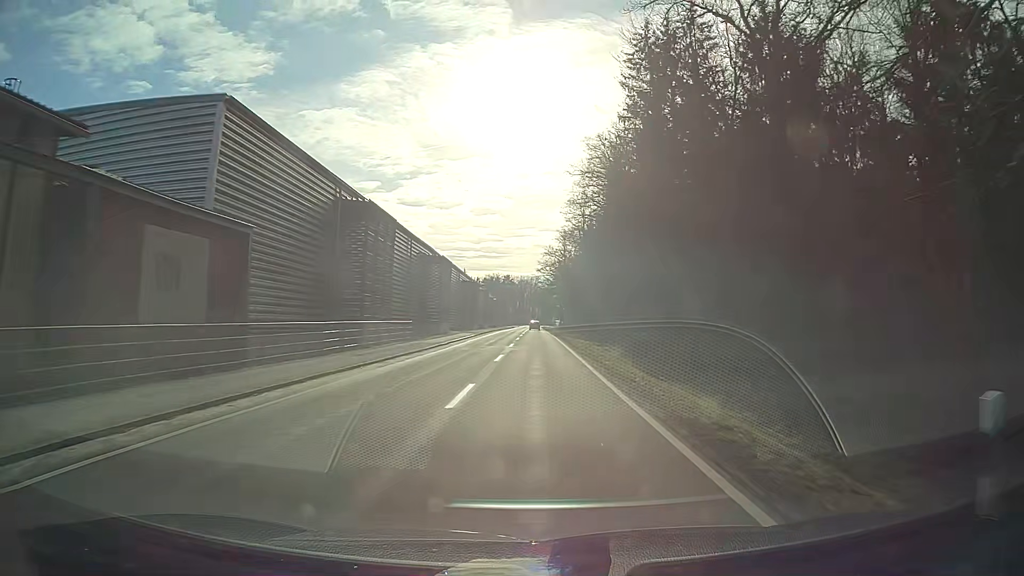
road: tertiary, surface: asphalt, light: Day
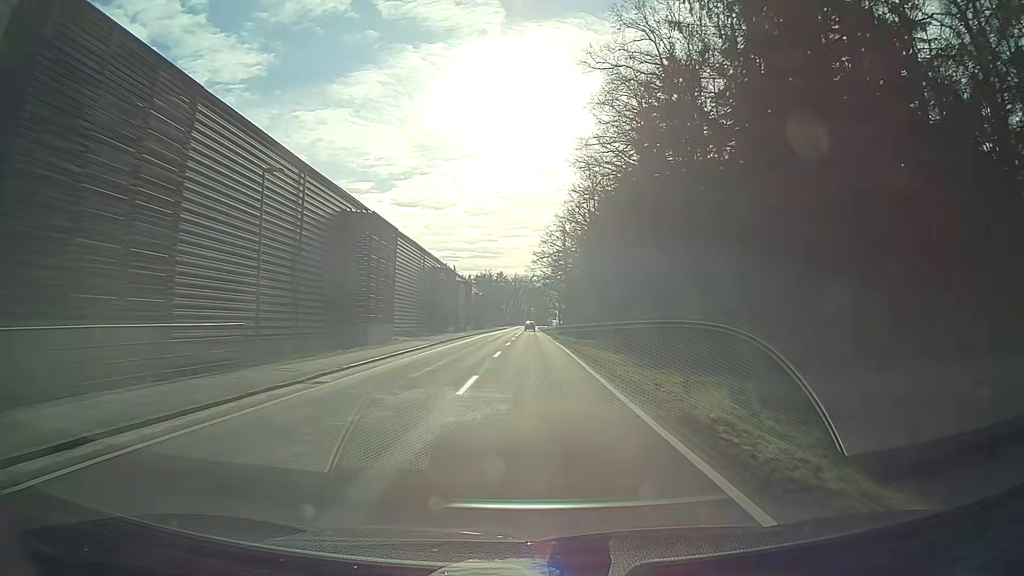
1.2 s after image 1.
(0.0, +22.3) m; 0°
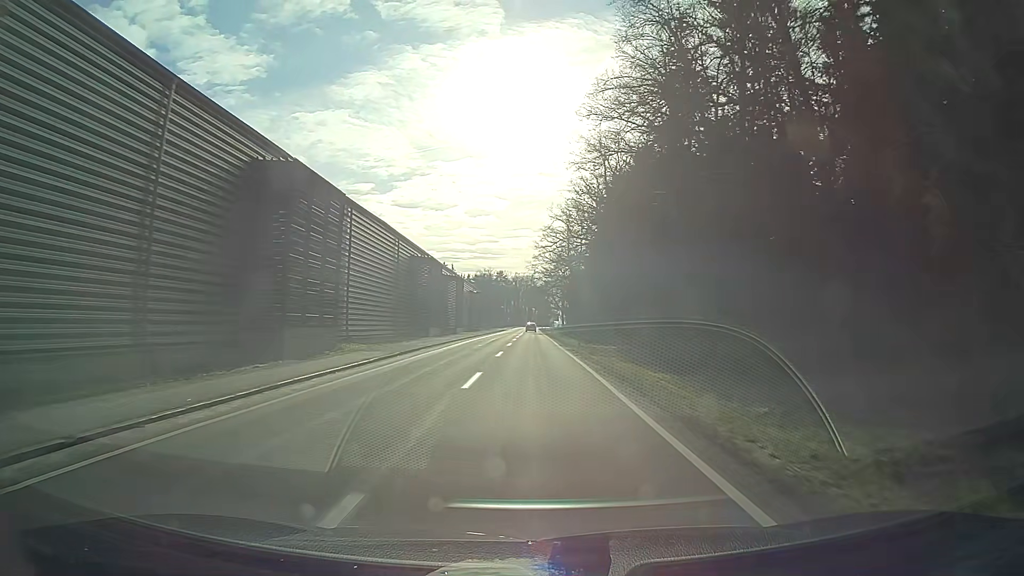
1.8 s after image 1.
(0.0, +11.1) m; 0°
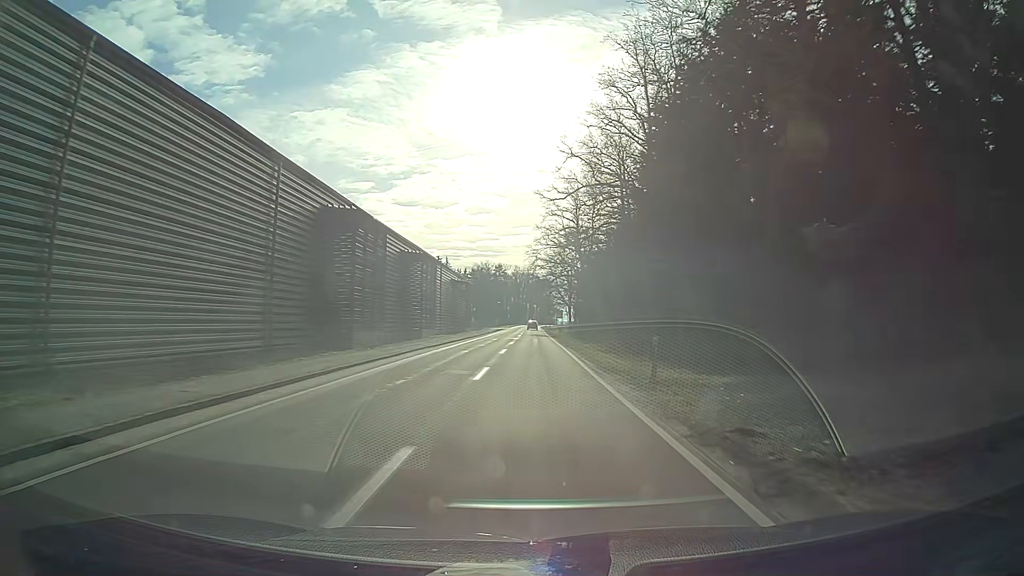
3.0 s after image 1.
(0.0, +22.2) m; 0°
